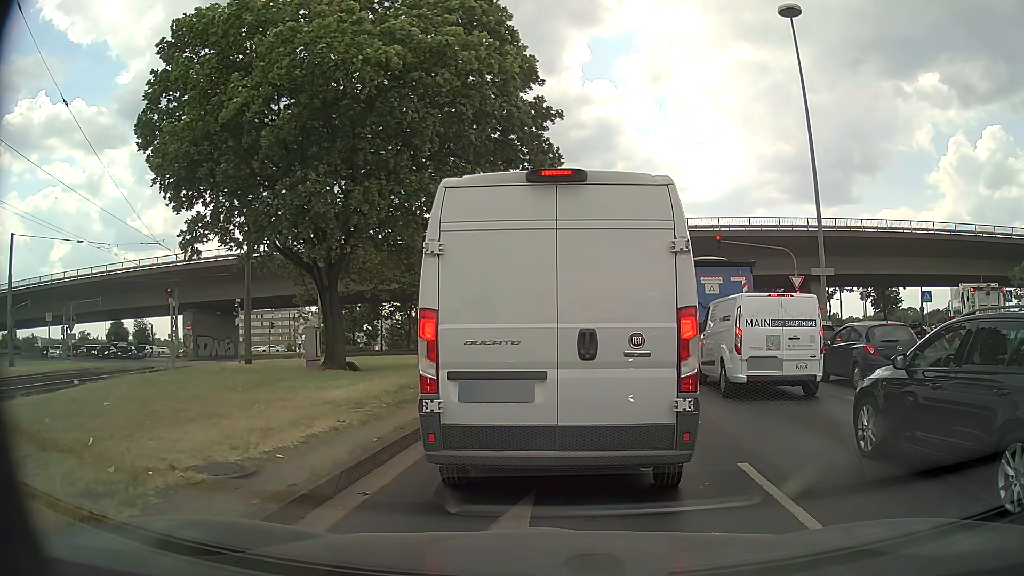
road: primary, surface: asphalt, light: Day
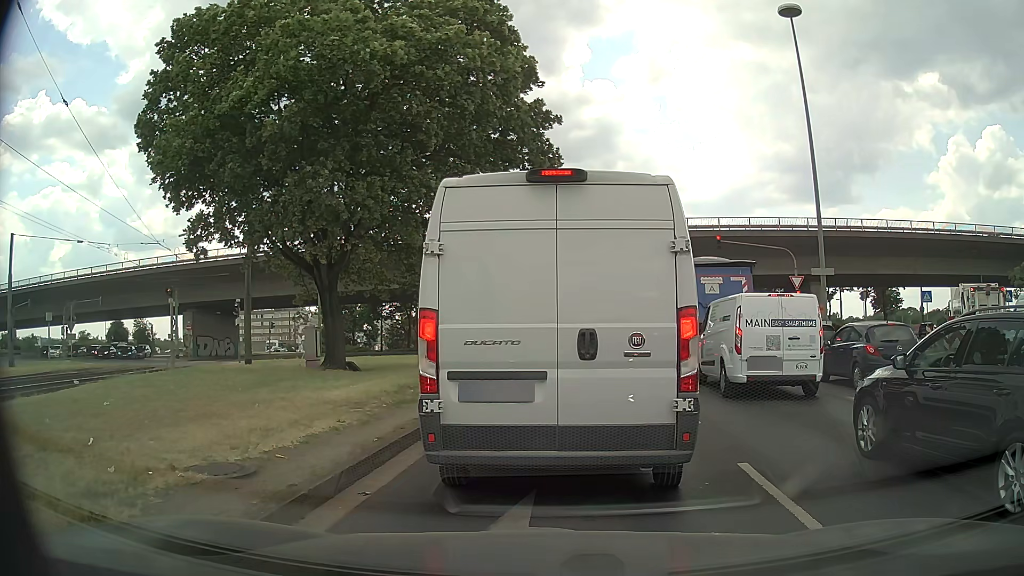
(0.0, 0.0) m; 0°
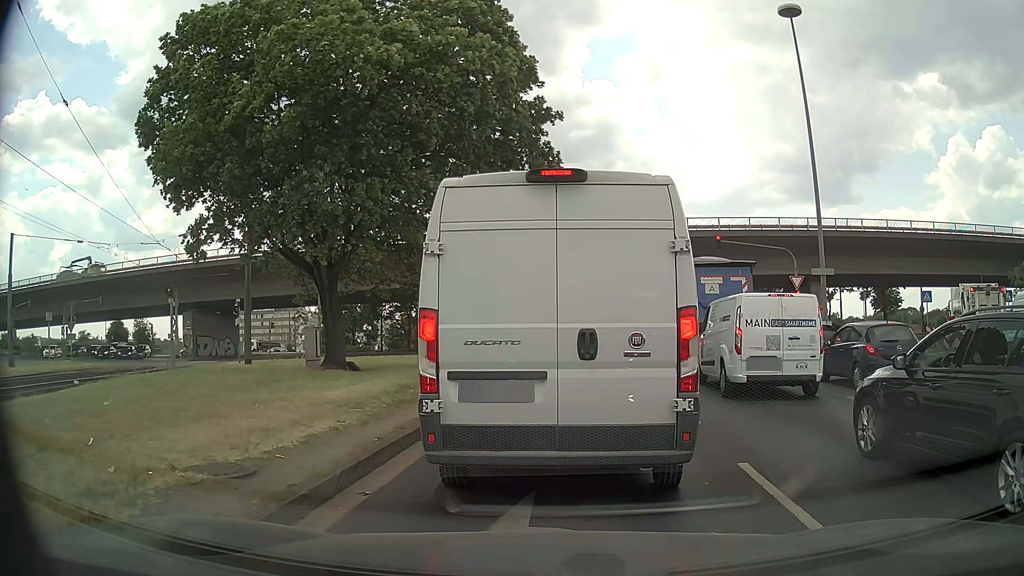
(0.0, 0.0) m; 0°
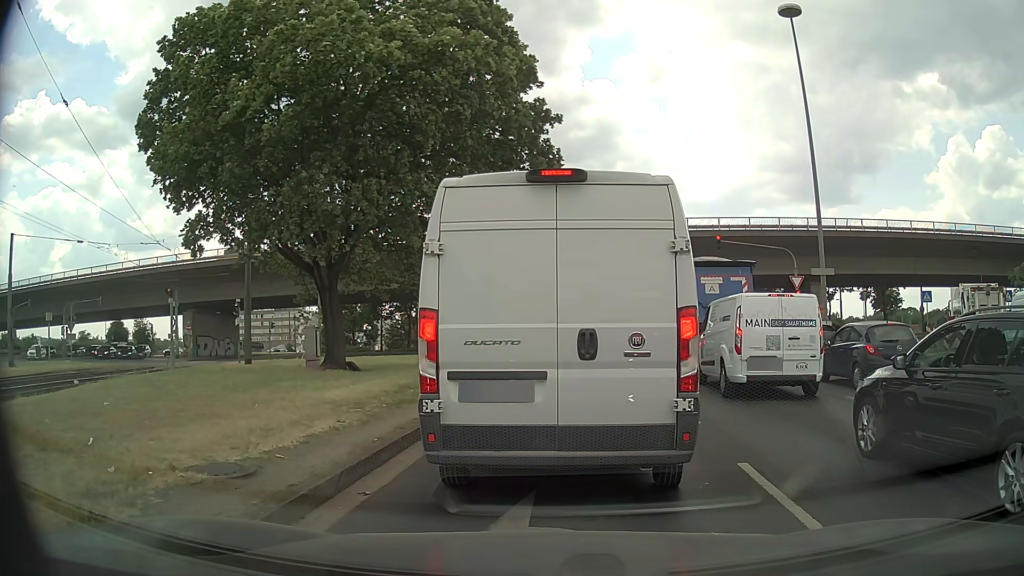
(0.0, 0.0) m; 0°
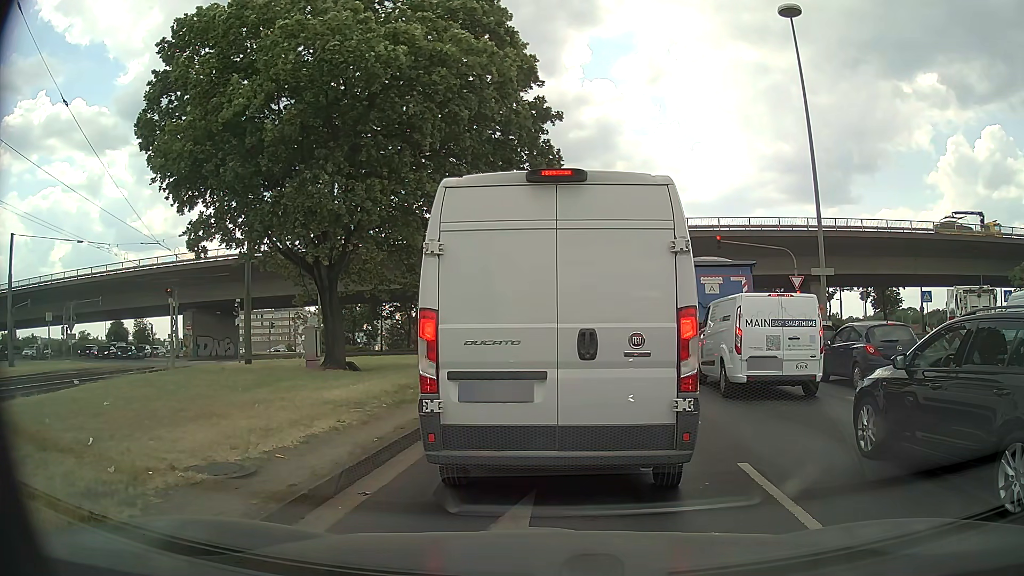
(0.0, 0.0) m; 0°
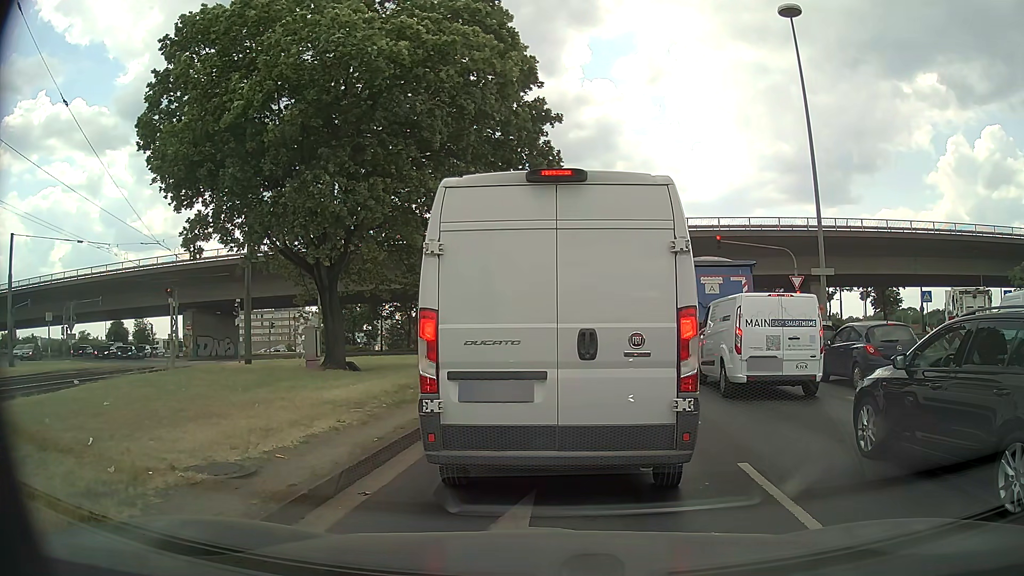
(0.0, 0.0) m; 0°
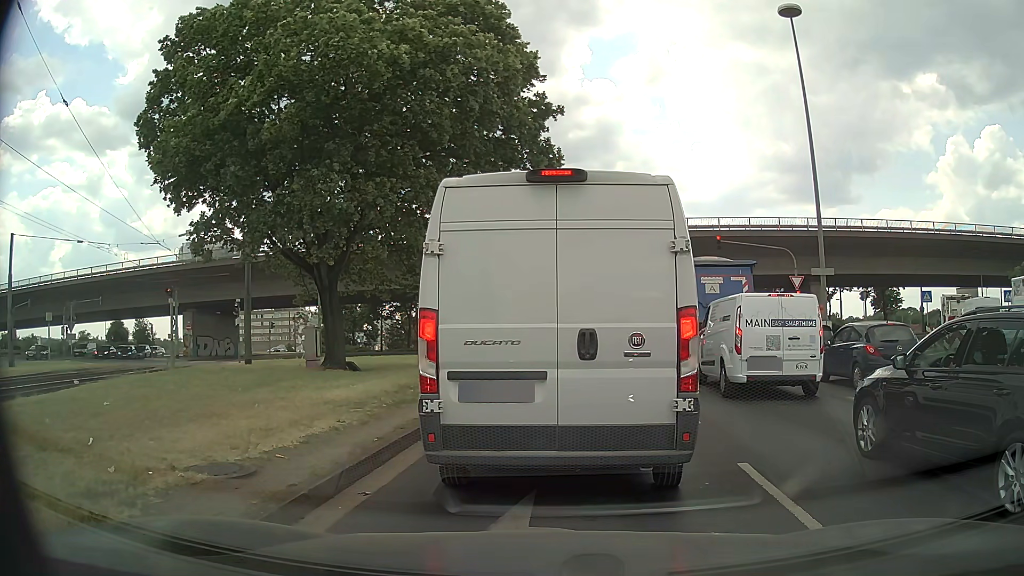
(0.0, 0.0) m; 0°
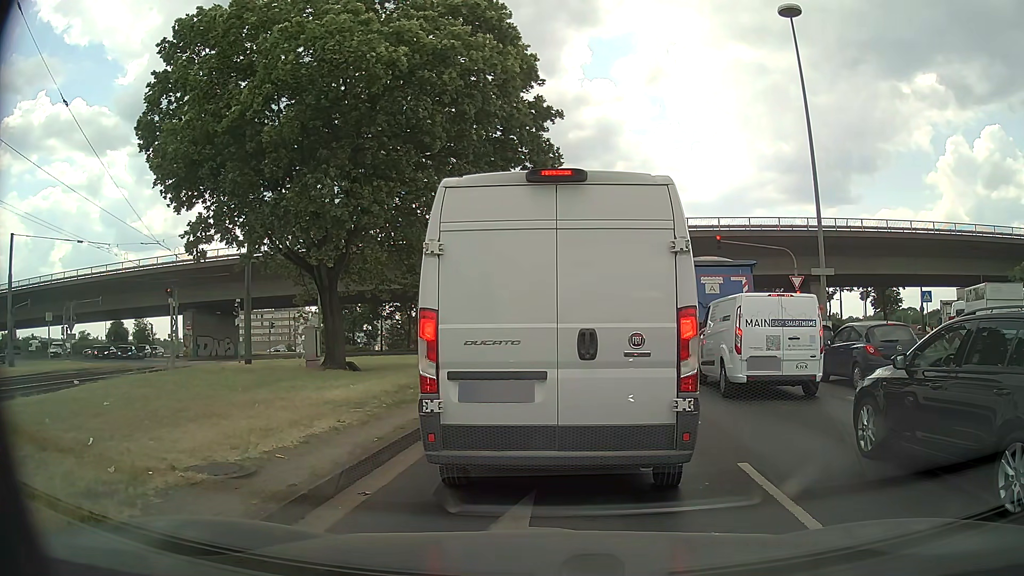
(0.0, 0.0) m; 0°
(0, +10) (+1, +20) (+2, +30) (+4, +40) (+5, +50) (+6, +60) (+7, +70) (+7, +80) (+5, +89) (+1, +99) m
